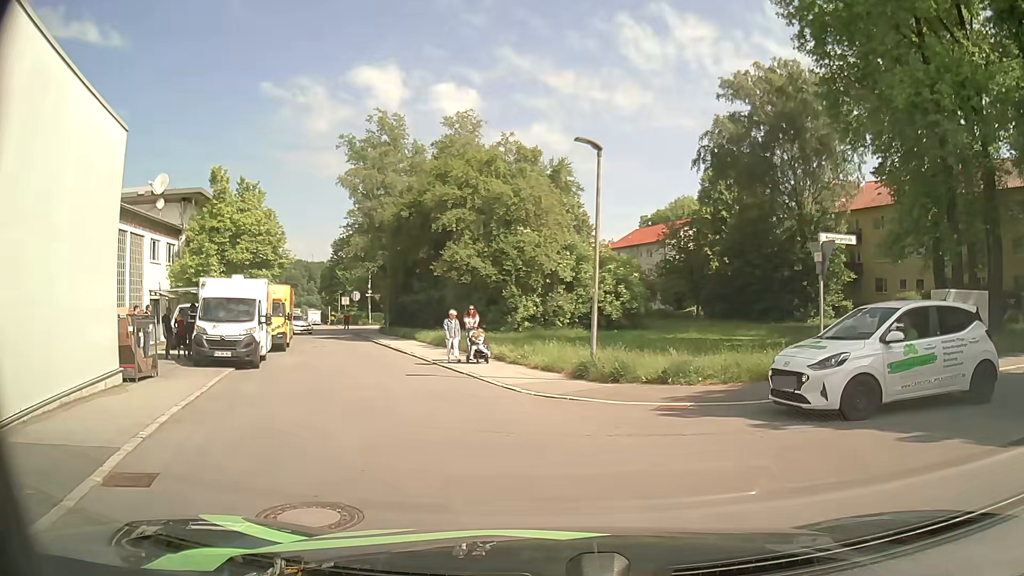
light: Day
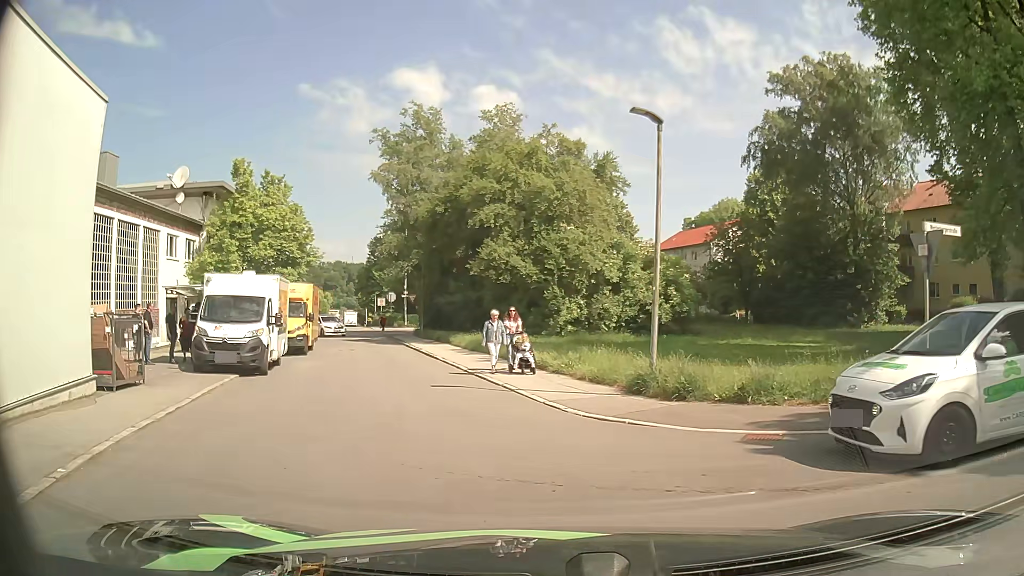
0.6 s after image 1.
(-0.1, +2.4) m; -4°
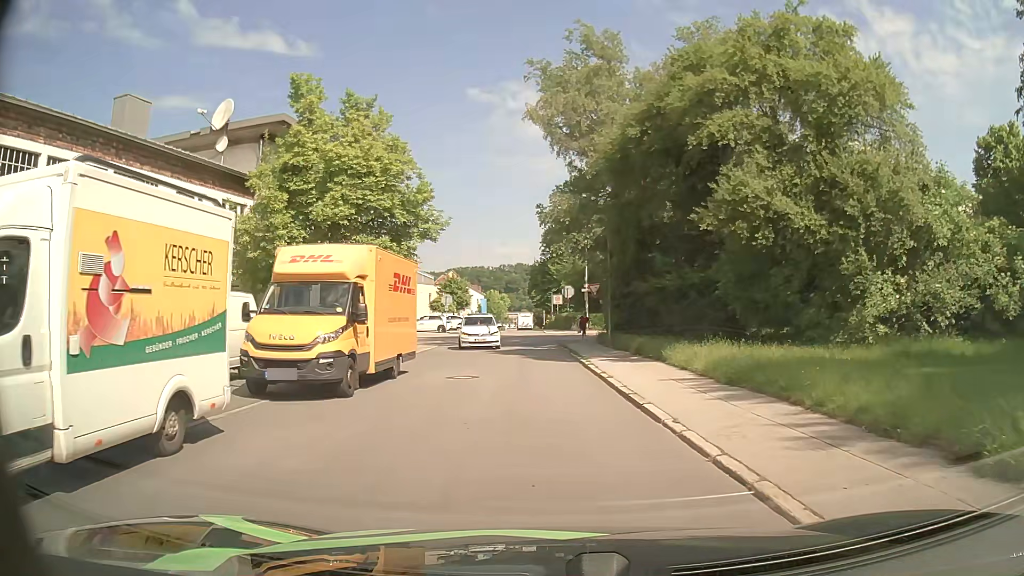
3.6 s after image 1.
(-2.5, +14.8) m; -16°
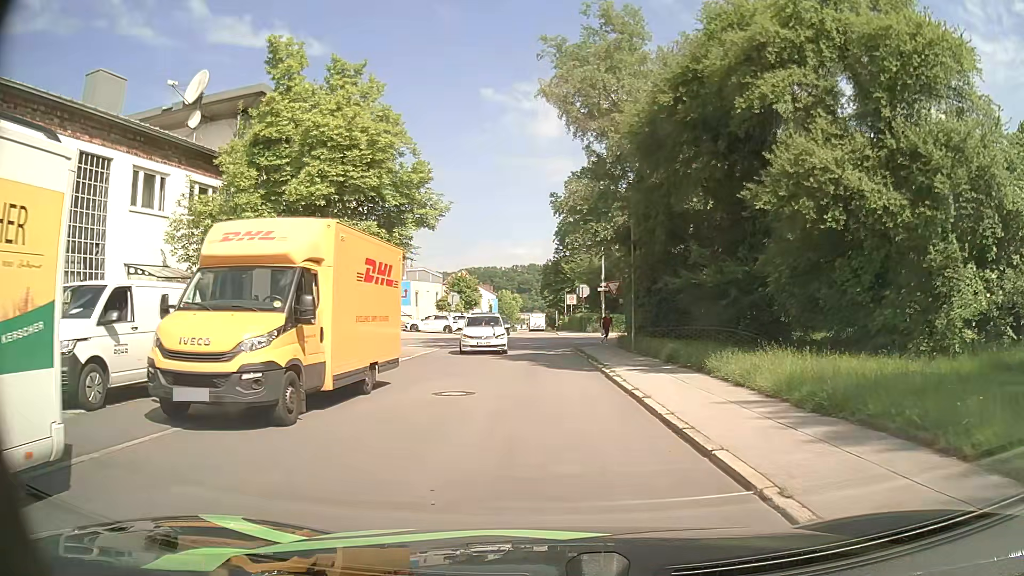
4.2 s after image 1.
(-0.1, +3.5) m; -1°
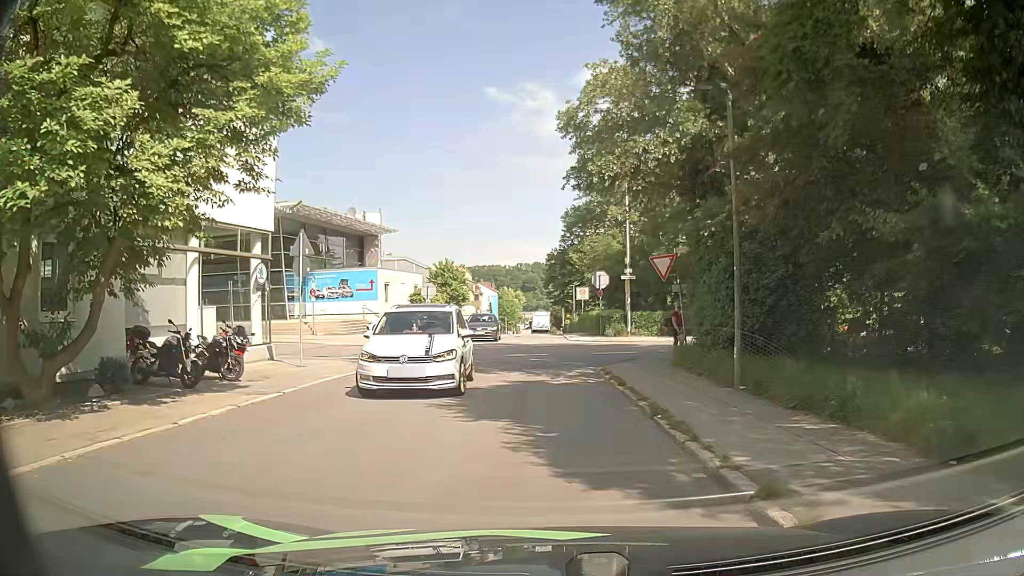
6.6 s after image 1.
(0.0, +12.7) m; 0°
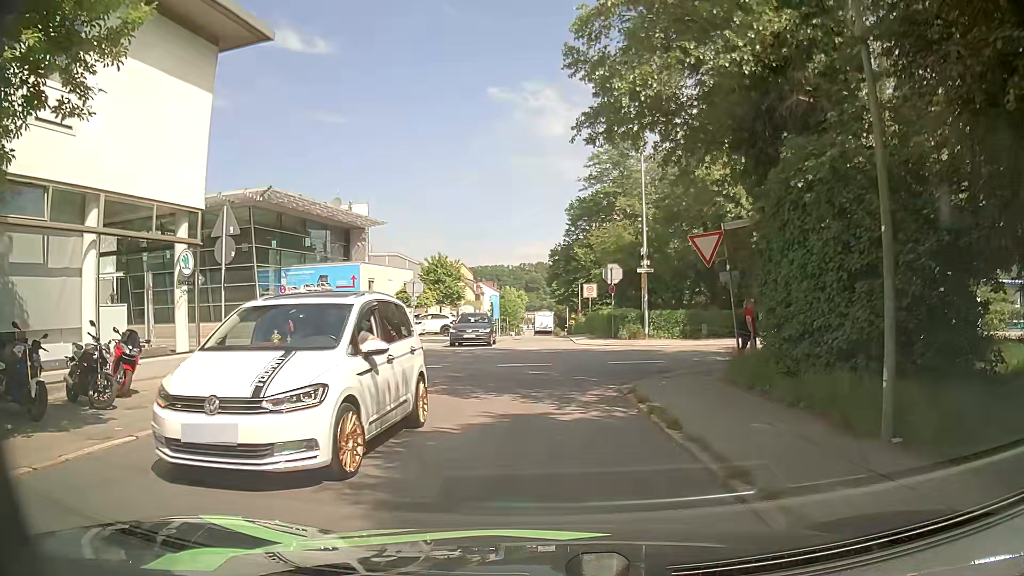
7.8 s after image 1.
(0.0, +5.0) m; -1°
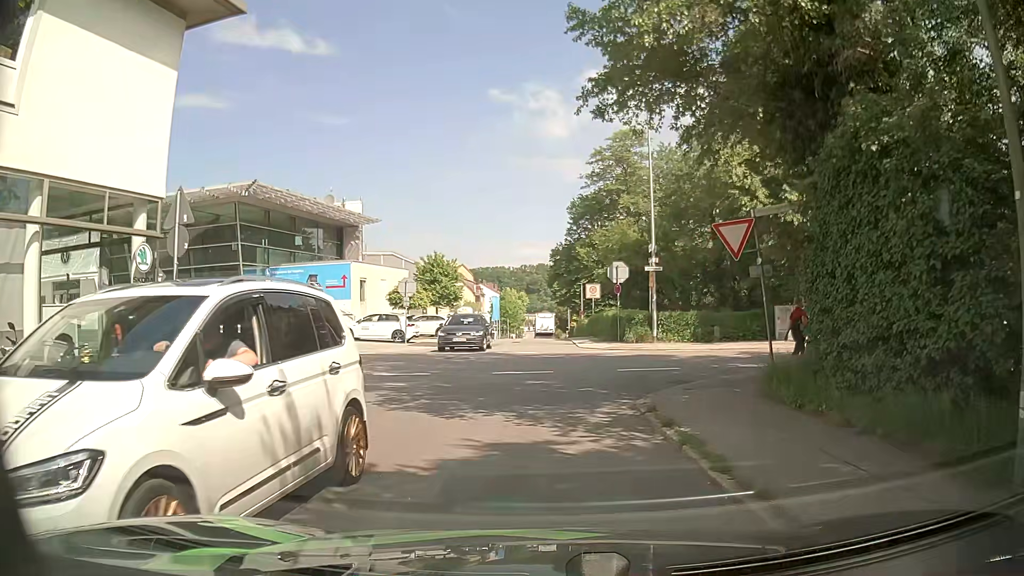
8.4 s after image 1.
(0.0, +2.1) m; 0°
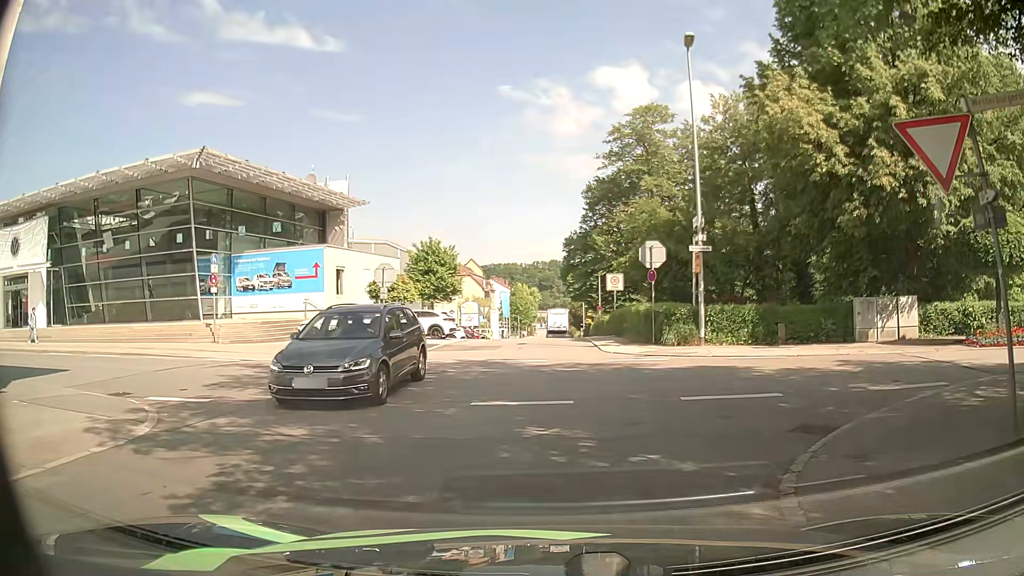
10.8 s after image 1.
(+0.1, +6.6) m; -1°
